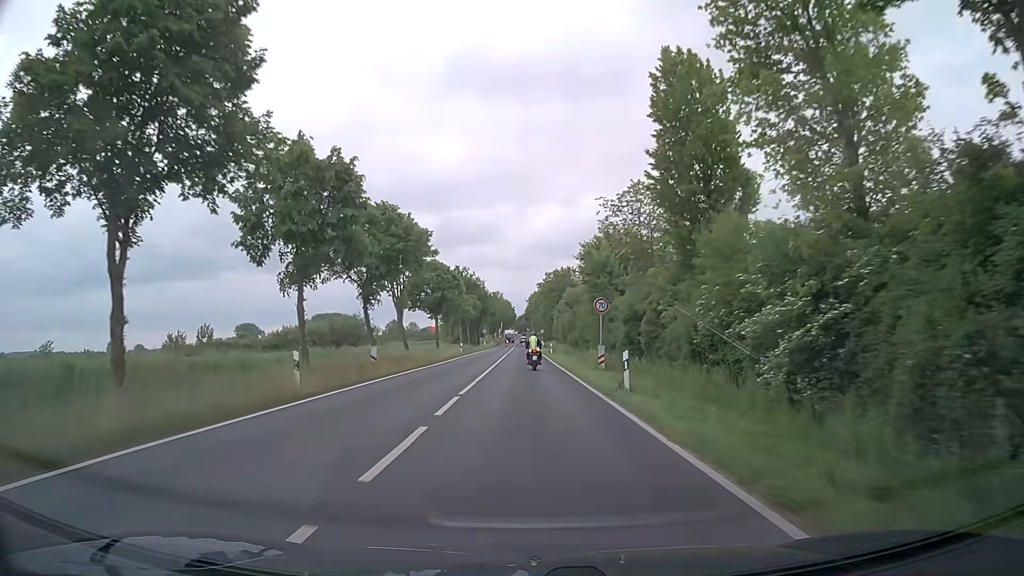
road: secondary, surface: asphalt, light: Day
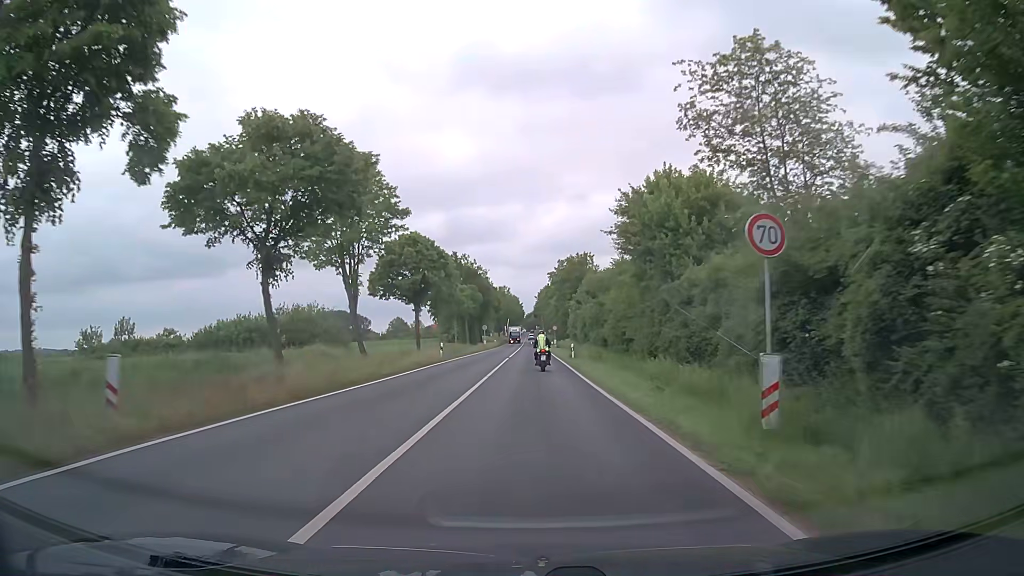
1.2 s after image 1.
(0.0, +18.7) m; 0°
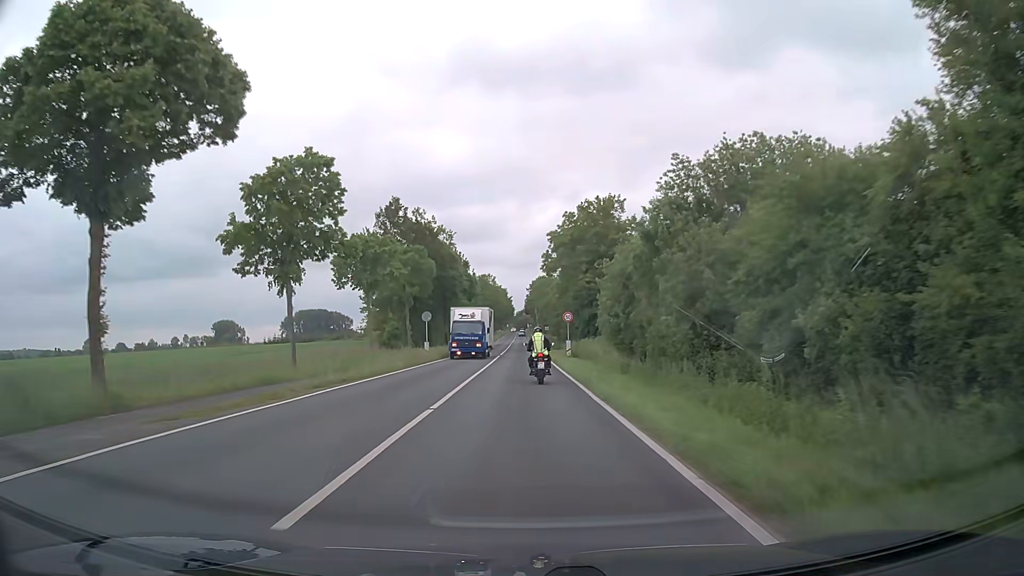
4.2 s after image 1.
(+0.2, +43.9) m; +1°
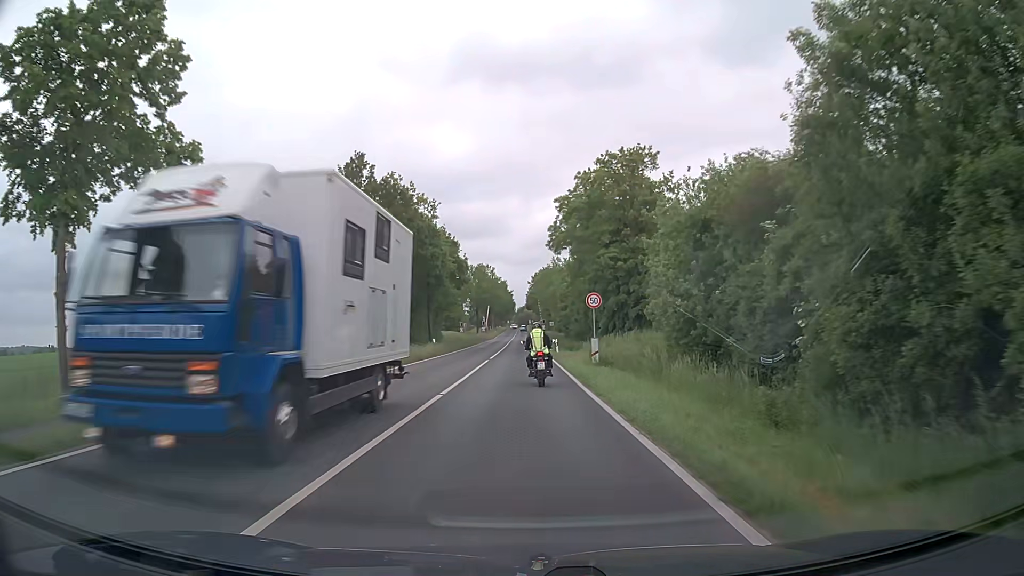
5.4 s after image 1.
(-0.1, +15.9) m; 0°
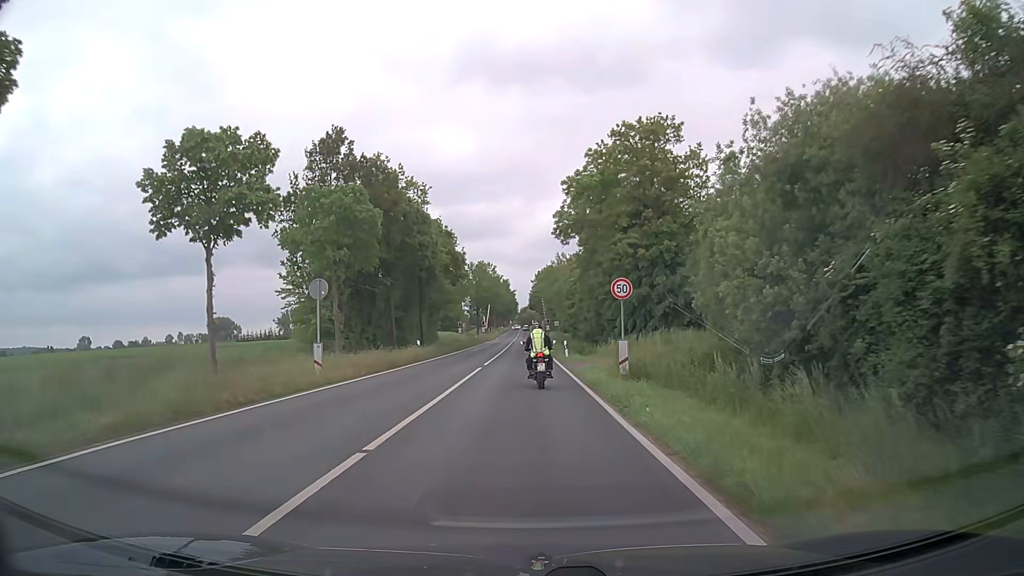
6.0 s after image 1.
(-0.1, +7.3) m; -1°
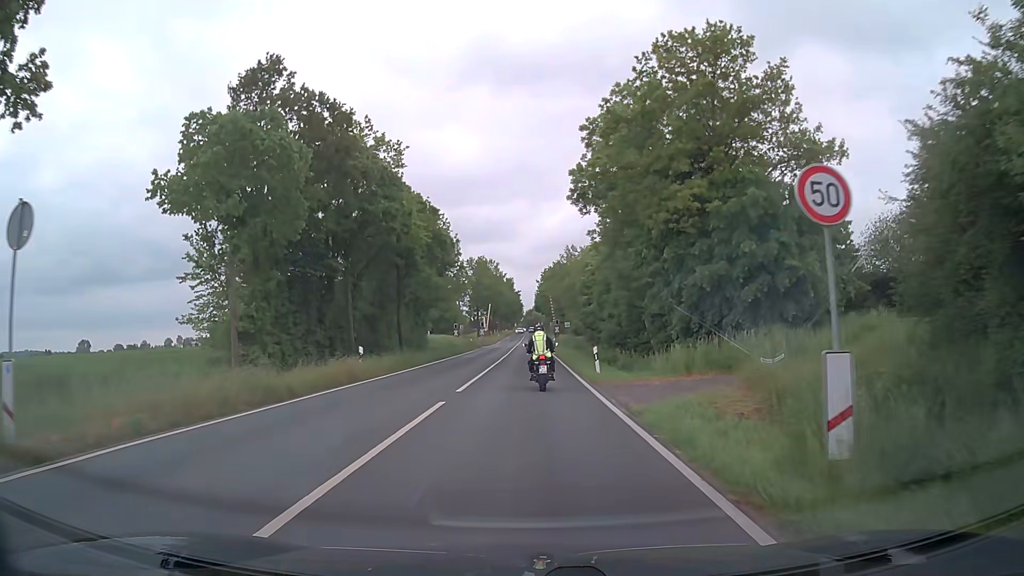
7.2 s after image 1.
(+0.1, +13.6) m; 0°
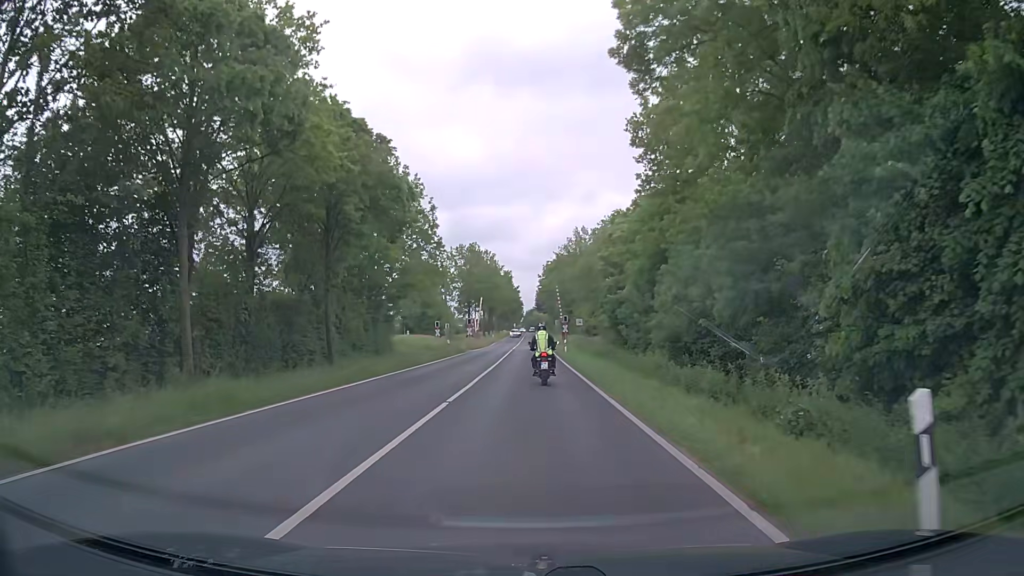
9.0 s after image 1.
(0.0, +18.9) m; 0°
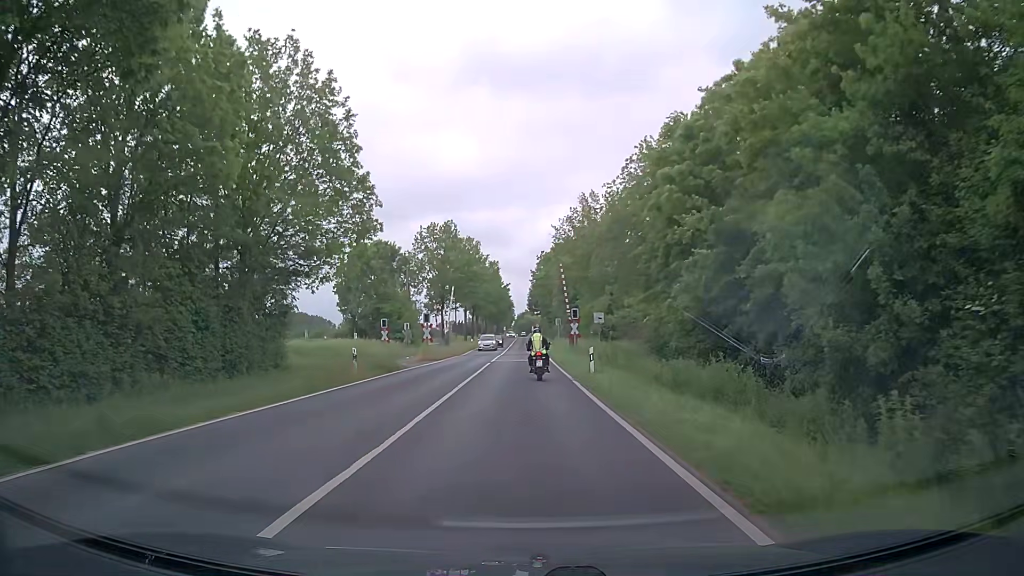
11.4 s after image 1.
(+0.2, +23.8) m; 0°
(0, +10) (0, +20) (0, +30) (0, +40) (0, +50) (0, +60) (0, +70) (0, +80) (0, +90) (0, +100) m
